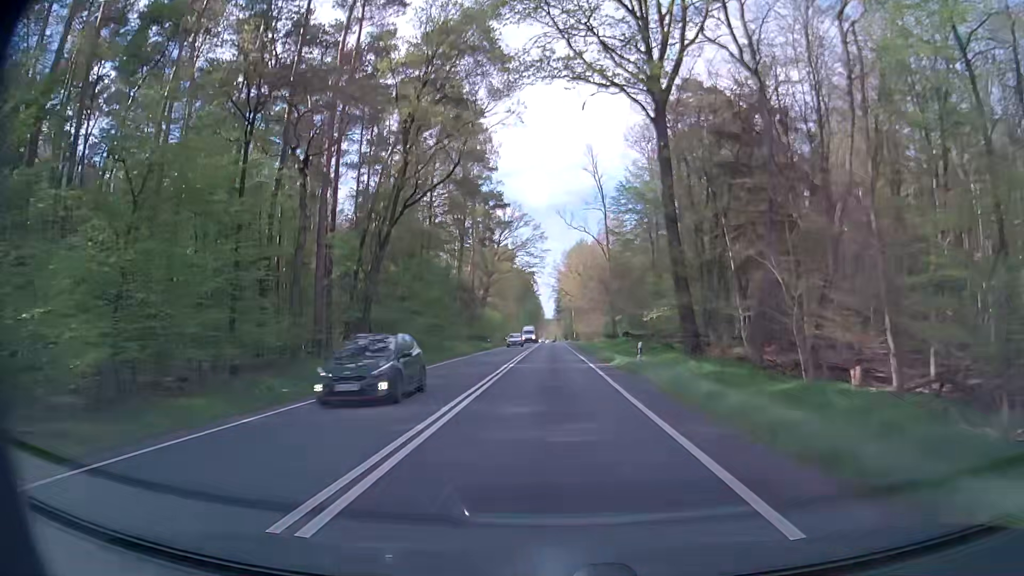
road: primary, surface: asphalt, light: Day
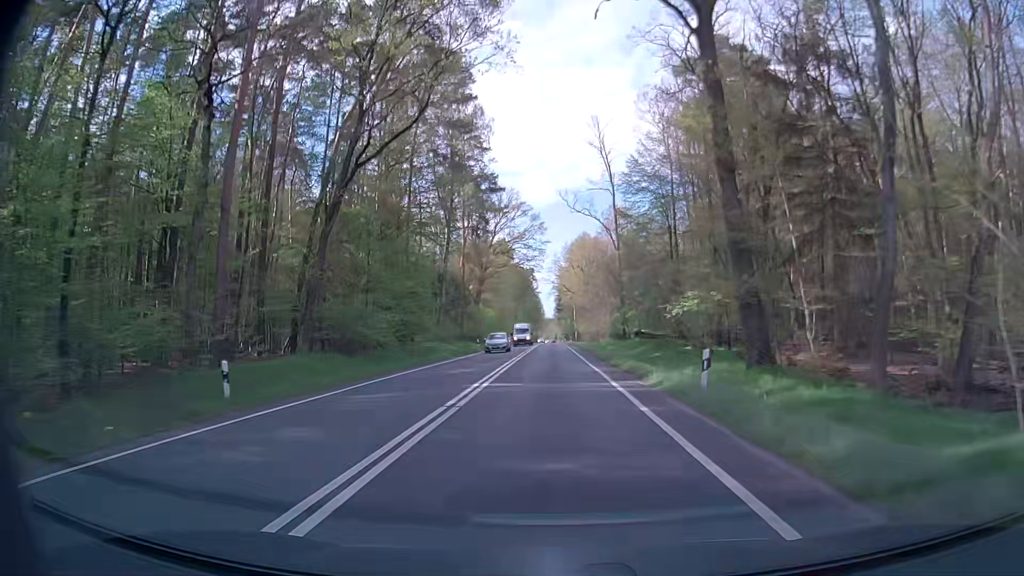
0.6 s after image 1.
(0.0, +10.7) m; 0°
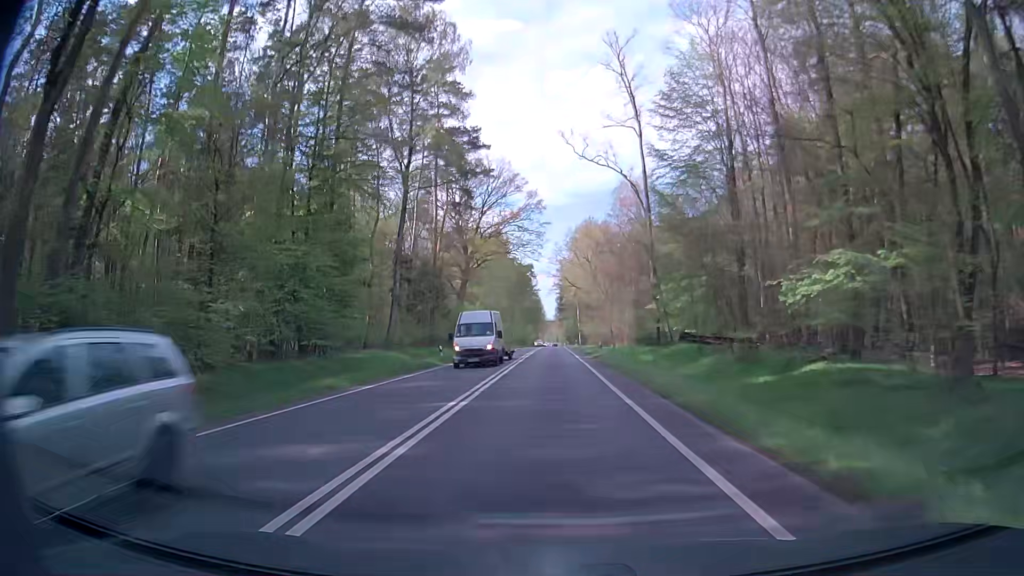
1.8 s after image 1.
(+0.2, +21.5) m; 0°
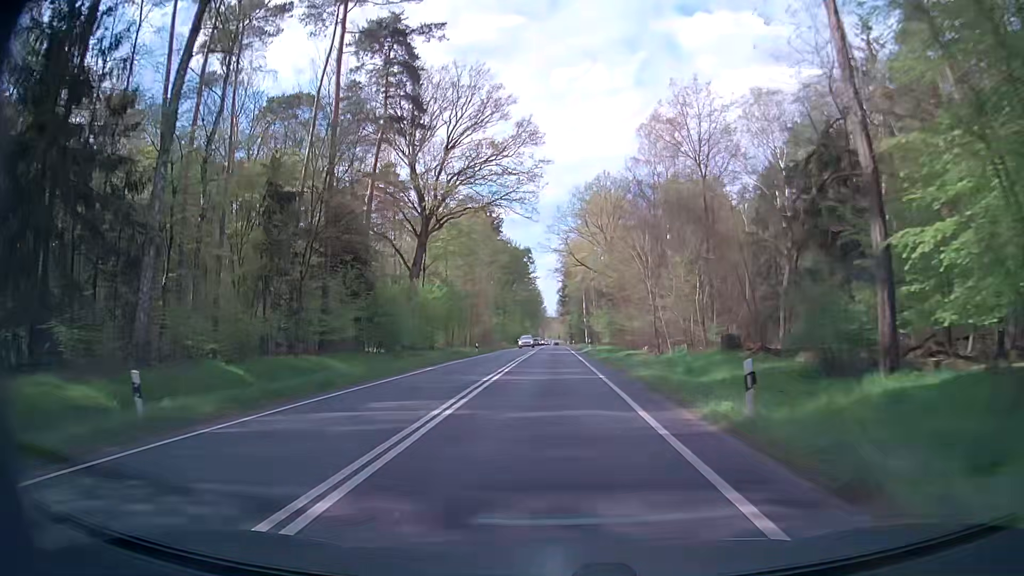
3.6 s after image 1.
(-0.1, +32.2) m; 0°
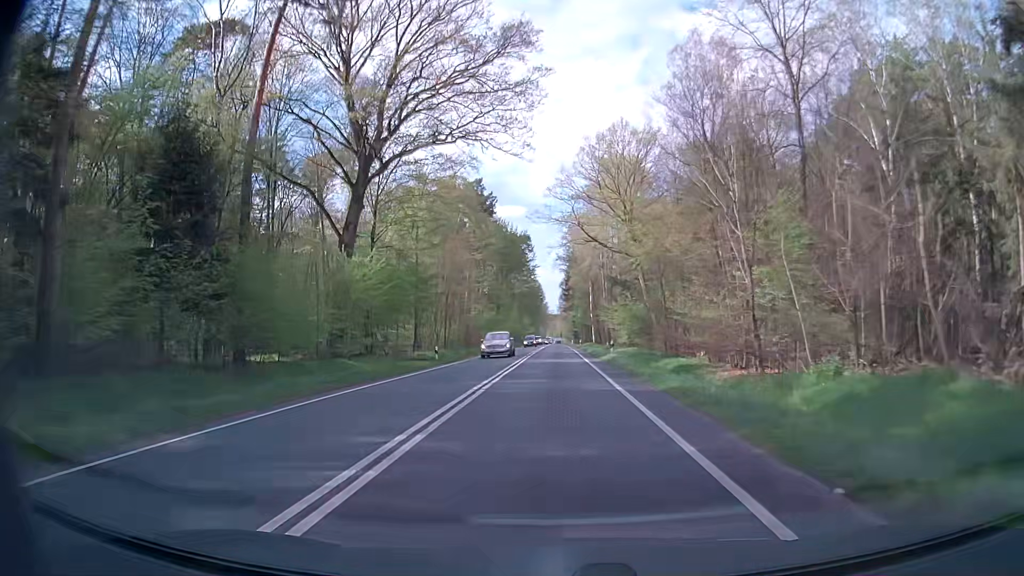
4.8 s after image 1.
(-0.1, +21.5) m; -1°
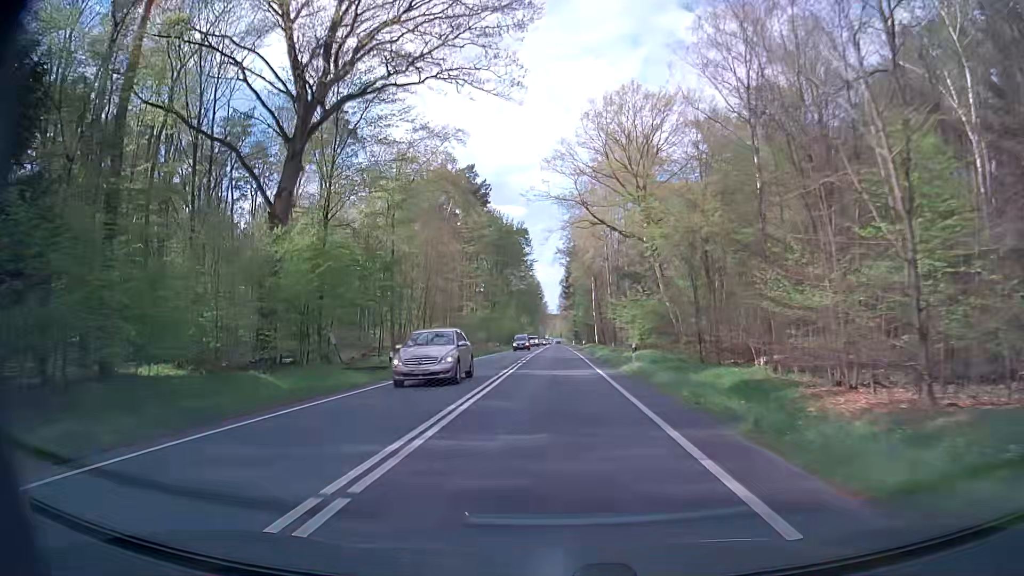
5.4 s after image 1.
(+0.1, +10.8) m; 0°
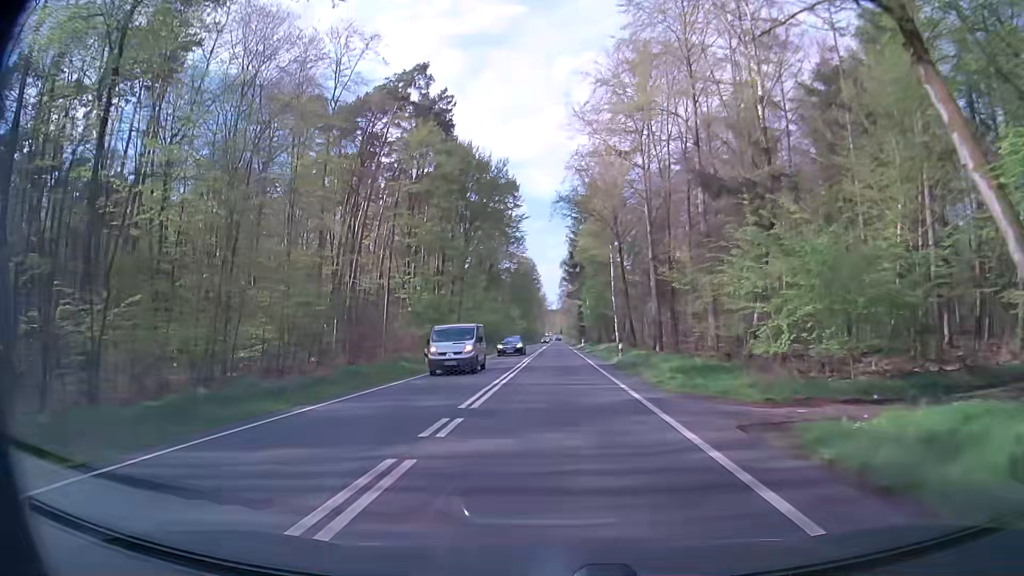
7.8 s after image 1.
(-0.2, +43.3) m; 0°
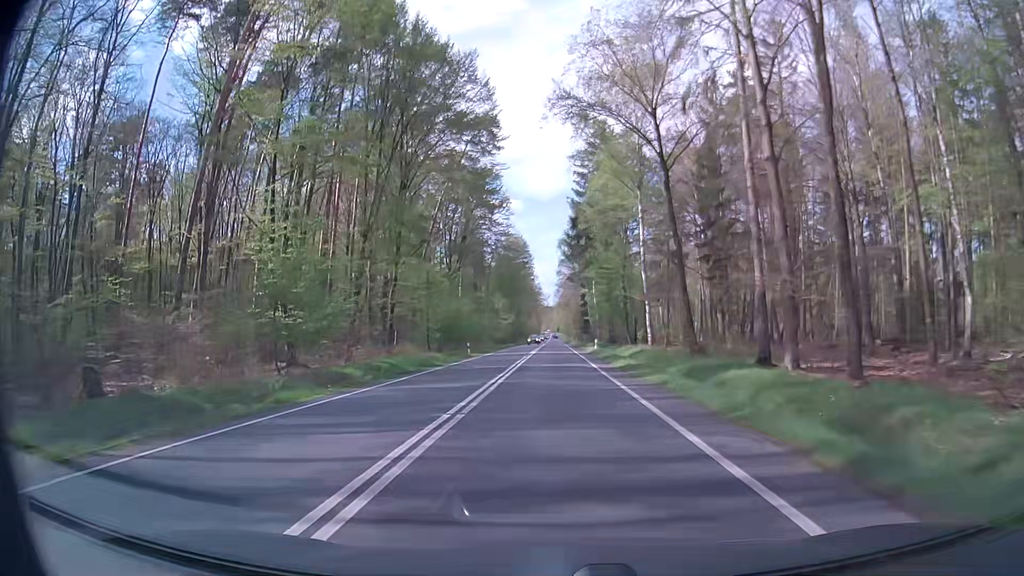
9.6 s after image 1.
(-0.1, +32.5) m; -1°
(0, +10) (0, +20) (0, +30) (+1, +40) (+1, +50) (+1, +60) (+1, +70) (+1, +80) (+1, +90) (+1, +100) m
